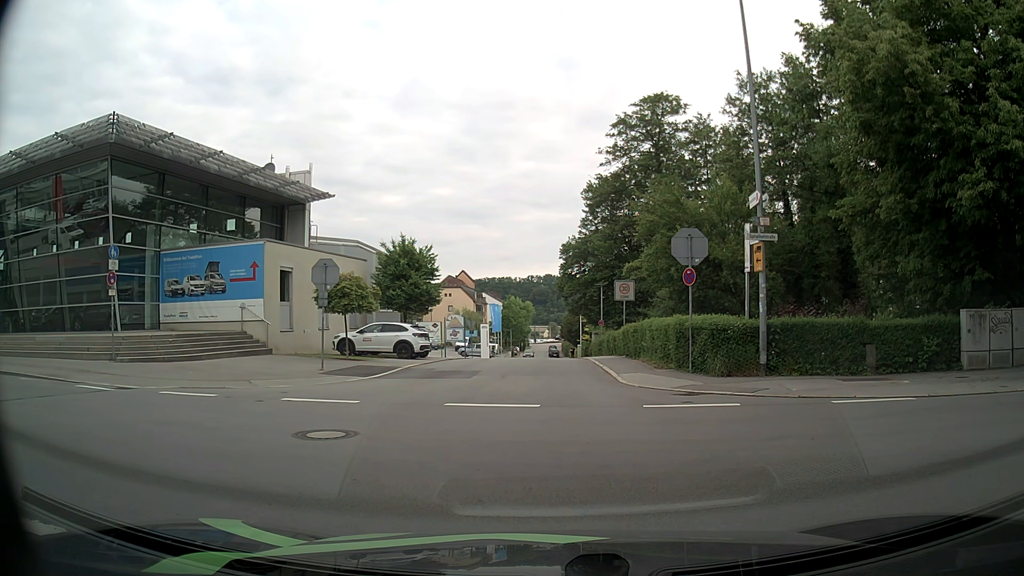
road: residential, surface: asphalt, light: Day
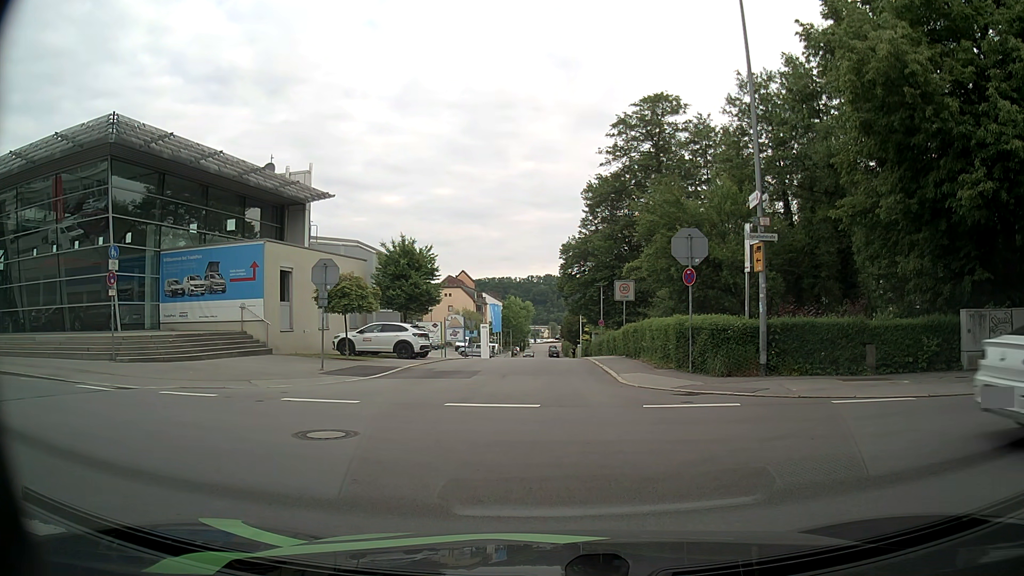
(0.0, 0.0) m; 0°
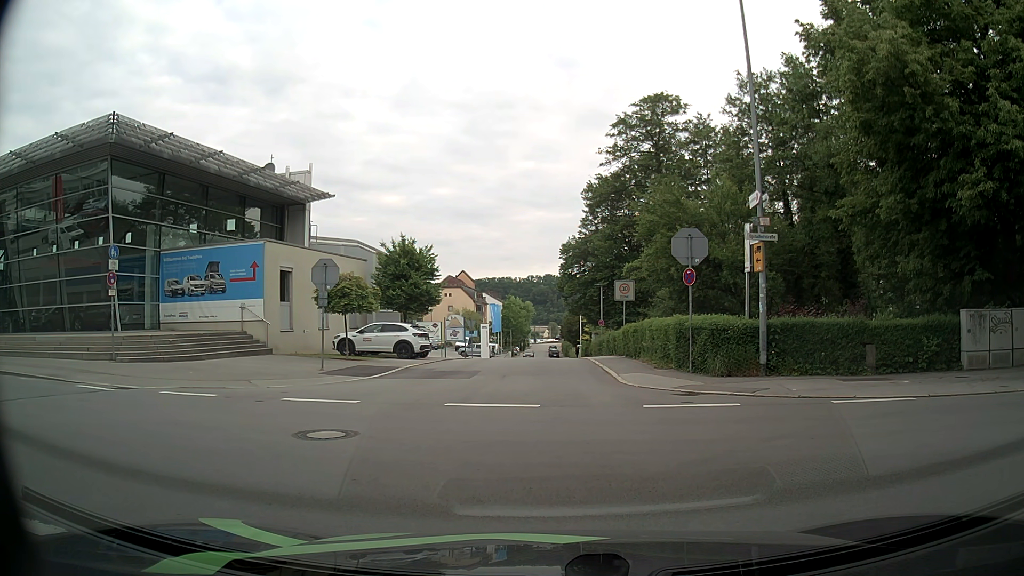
(0.0, 0.0) m; 0°
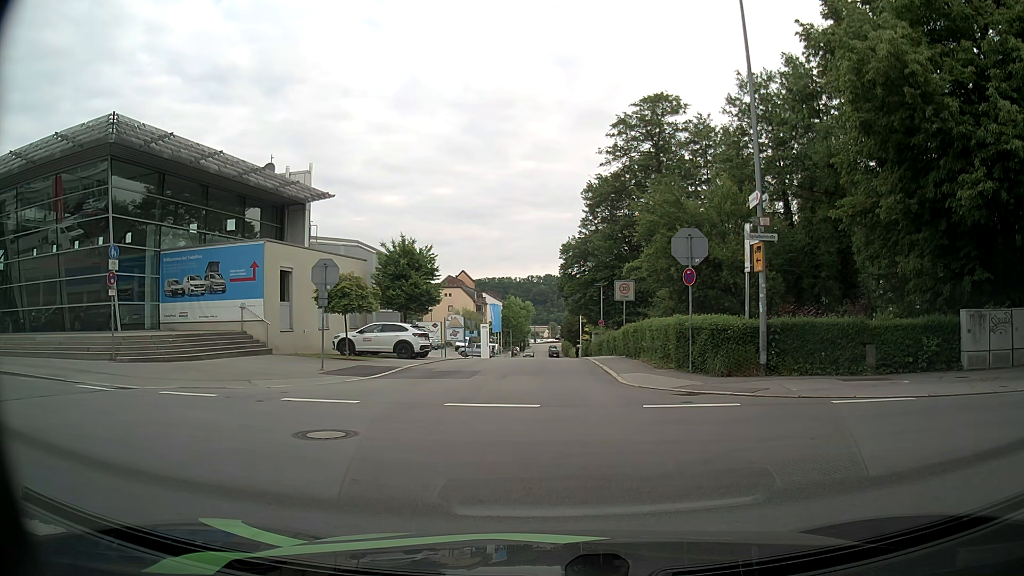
(0.0, 0.0) m; 0°
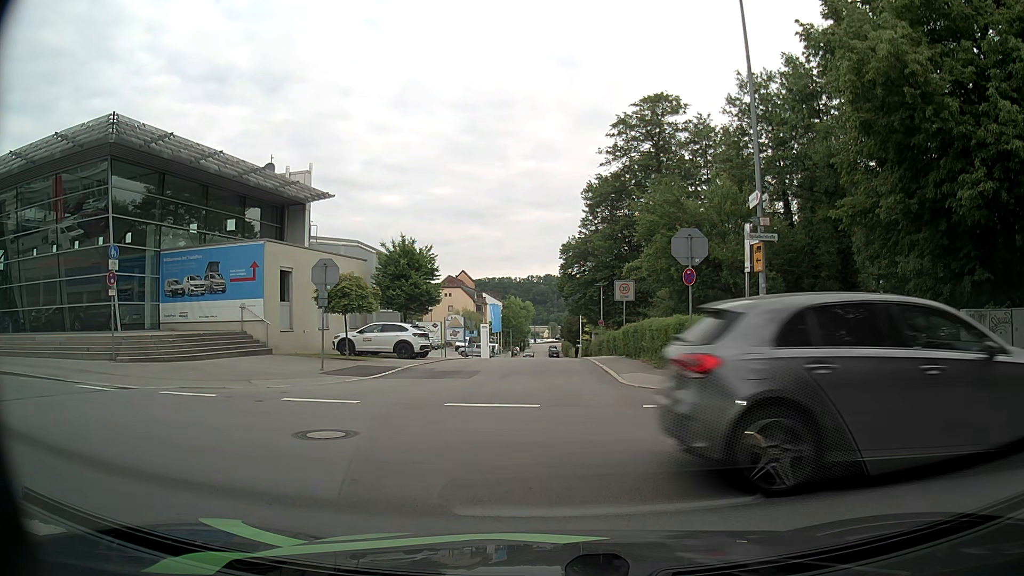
(0.0, 0.0) m; 0°
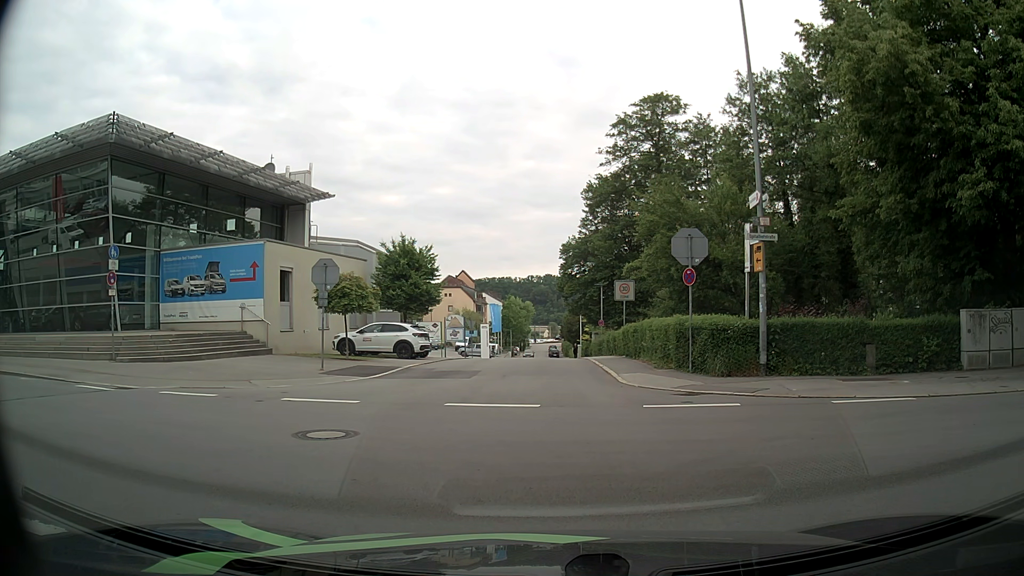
(0.0, 0.0) m; 0°
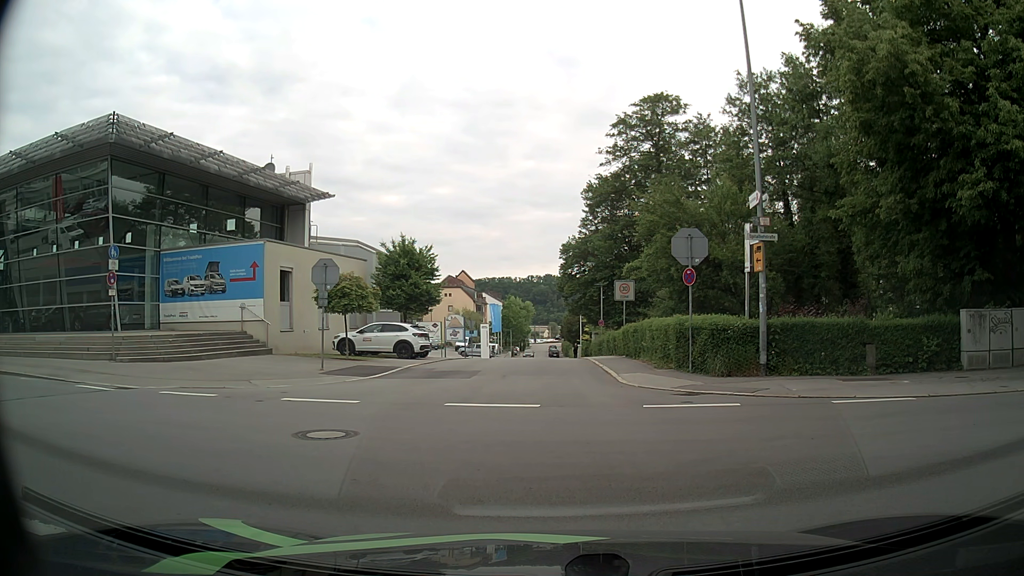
(0.0, 0.0) m; 0°
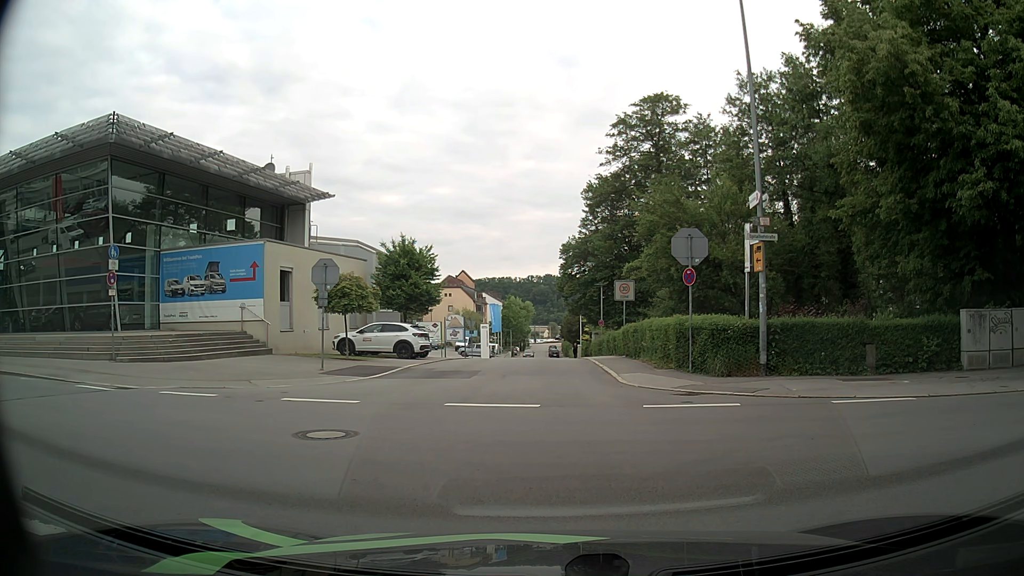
(0.0, 0.0) m; 0°
(0, +10) (0, +20) (0, +30) (+1, +40) (+1, +50) (+1, +60) (+2, +70) (+2, +80) (+2, +90) (+2, +100) m
